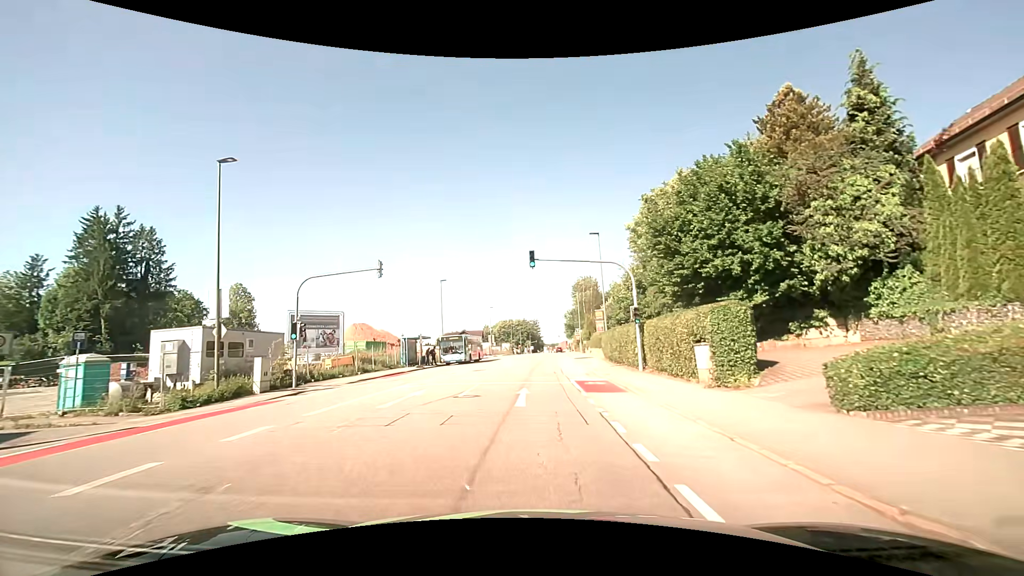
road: tertiary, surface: asphalt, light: Day
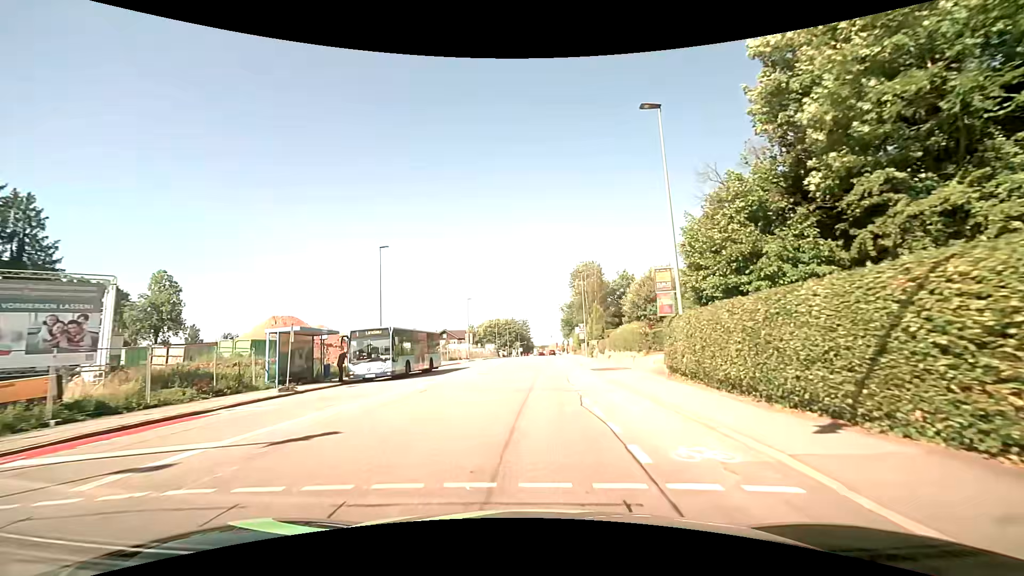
(+0.3, +22.0) m; +1°
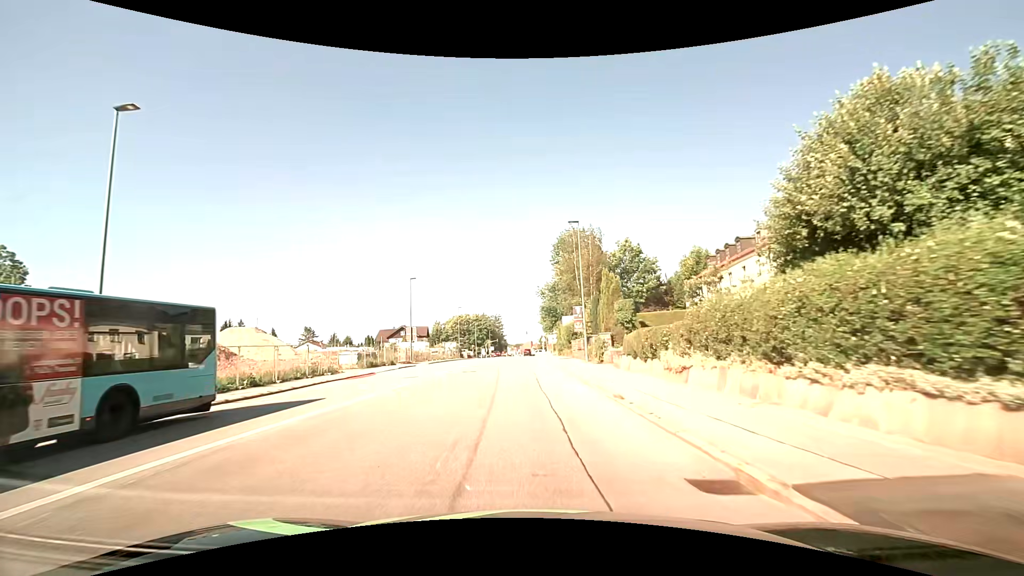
(+0.8, +24.4) m; +3°
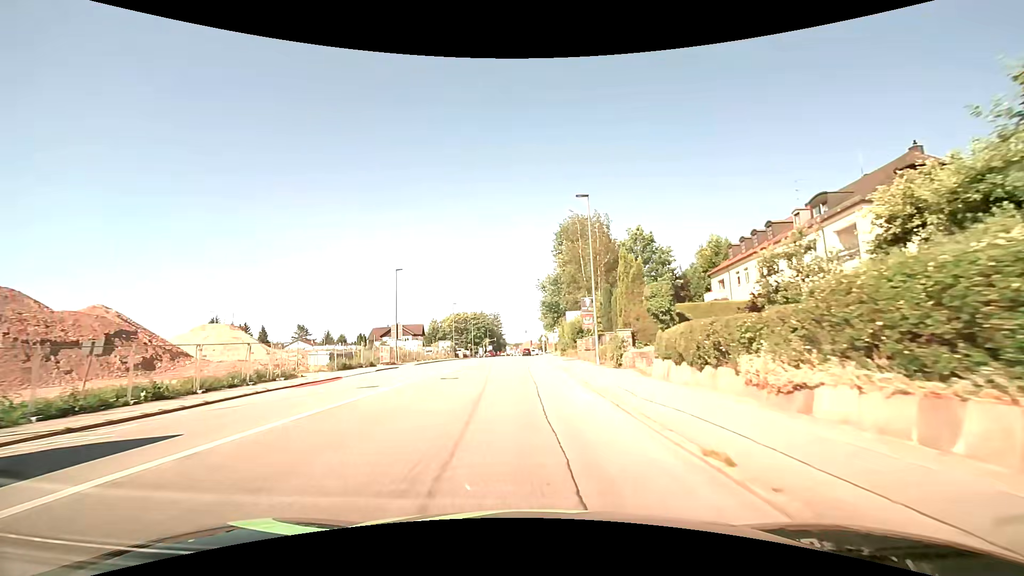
(+0.1, +6.4) m; 0°
